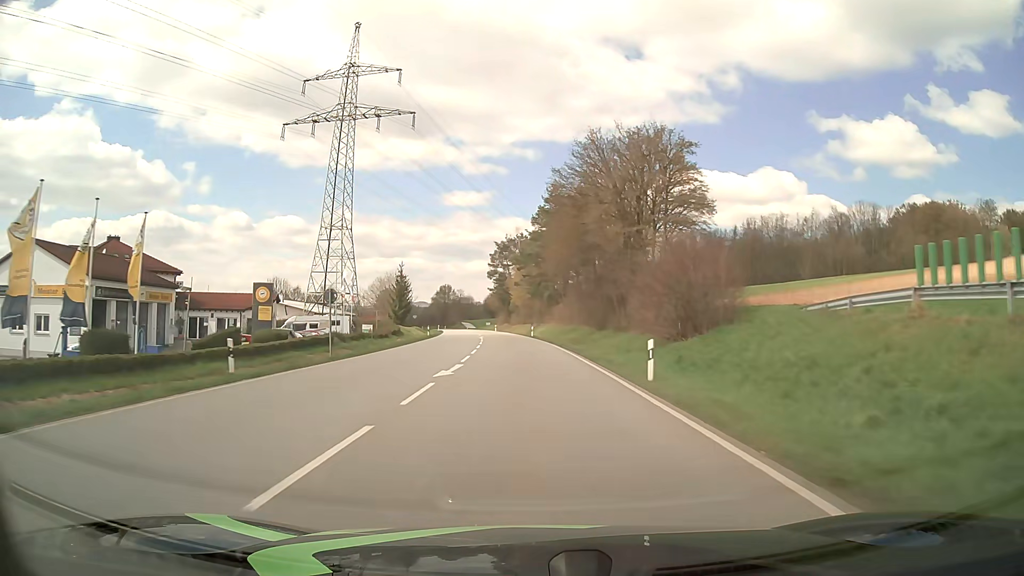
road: primary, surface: asphalt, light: Day
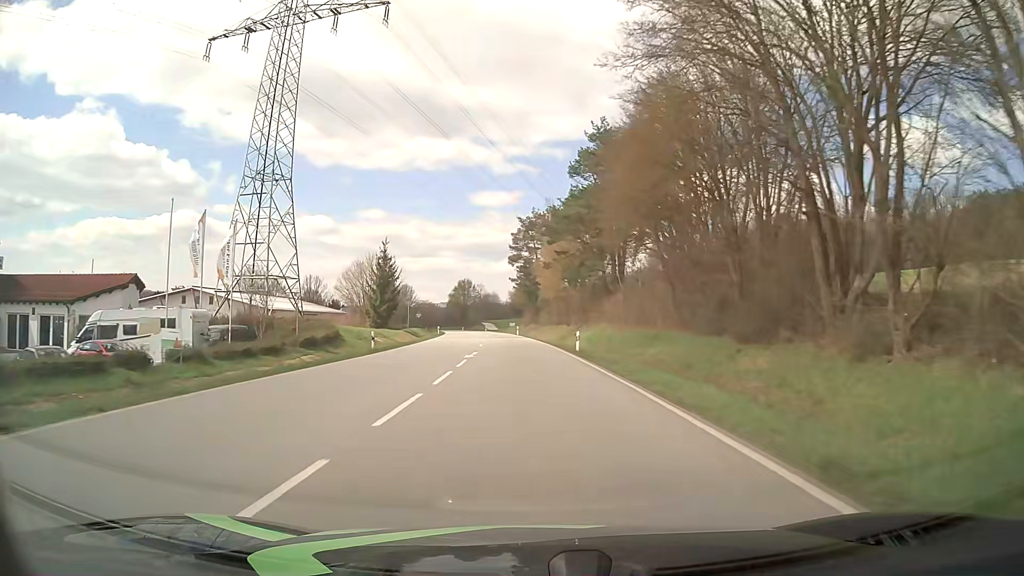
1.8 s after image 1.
(-0.8, +32.4) m; -3°
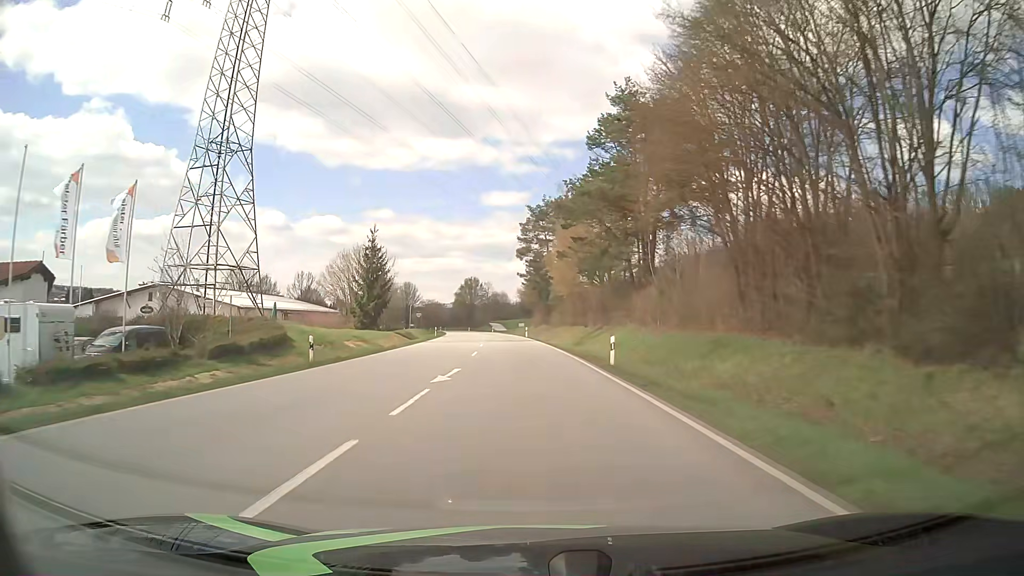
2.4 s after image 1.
(-0.1, +10.8) m; -1°
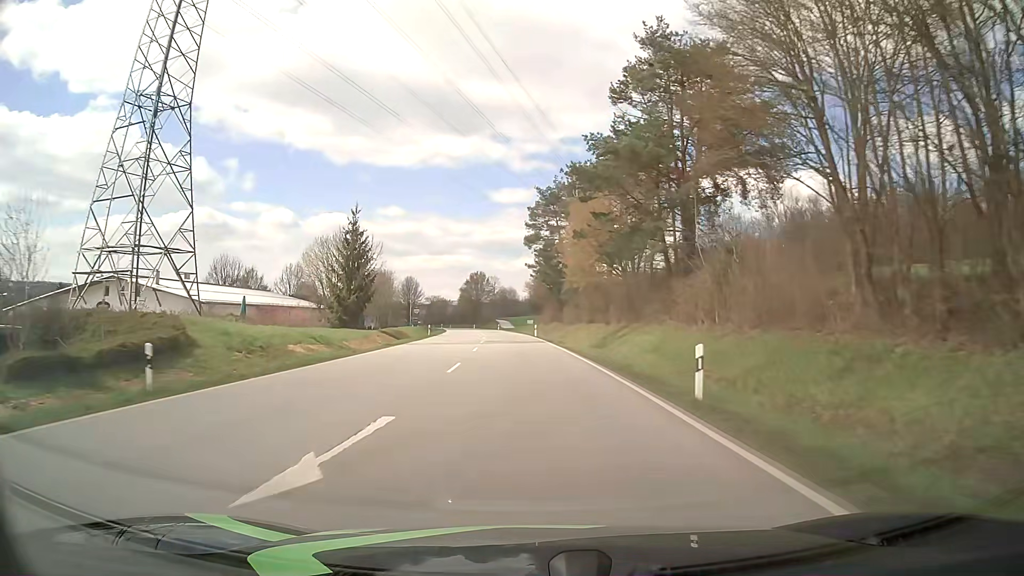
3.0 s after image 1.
(0.0, +10.8) m; 0°
(0, +10) (0, +20) (-1, +30) (-1, +40) (-2, +50) (-2, +60) (-3, +70) (-4, +80) (-5, +90) (-6, +100) m
